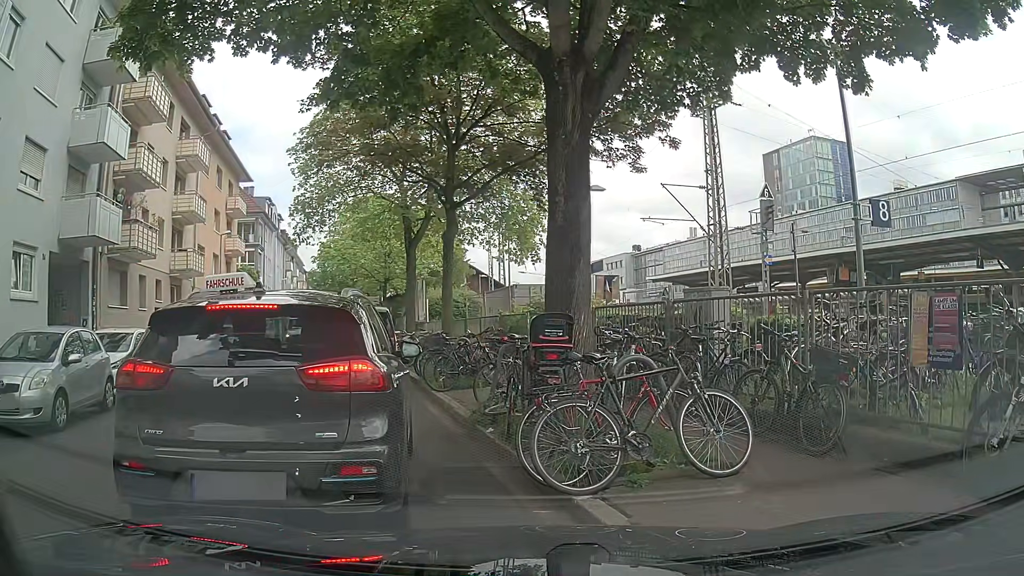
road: residential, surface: asphalt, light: Day
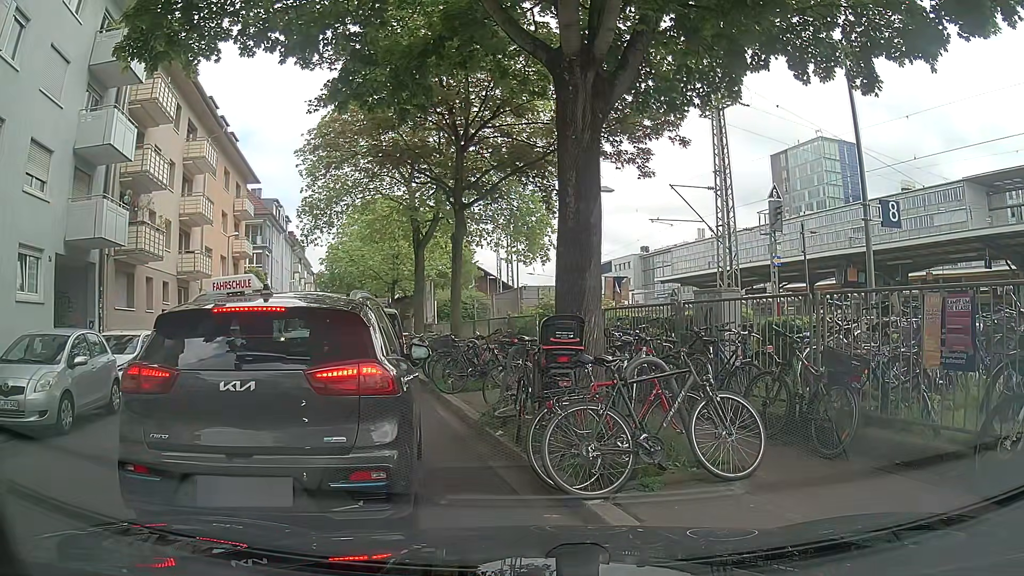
(0.0, +0.1) m; 0°
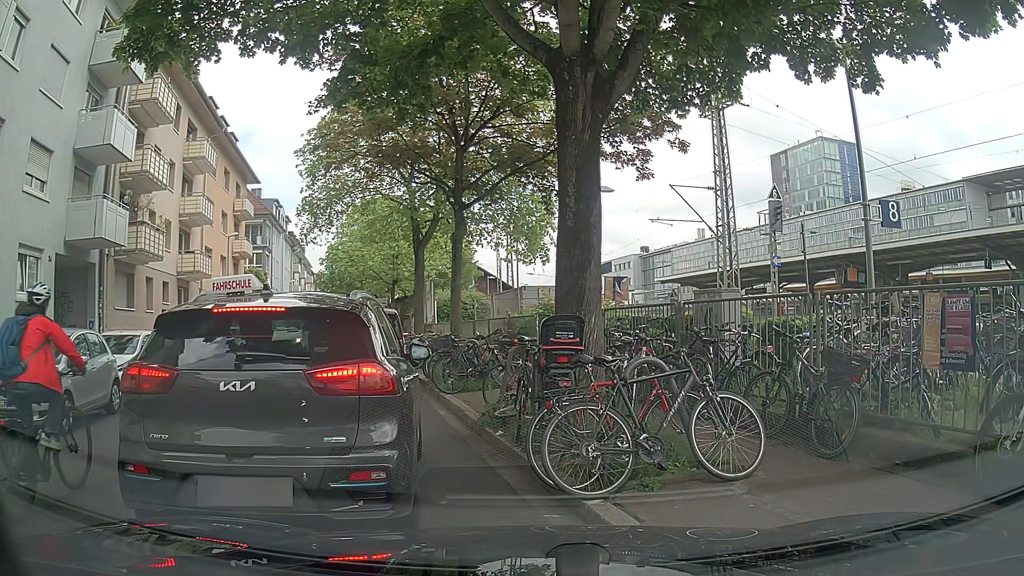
(0.0, 0.0) m; 0°
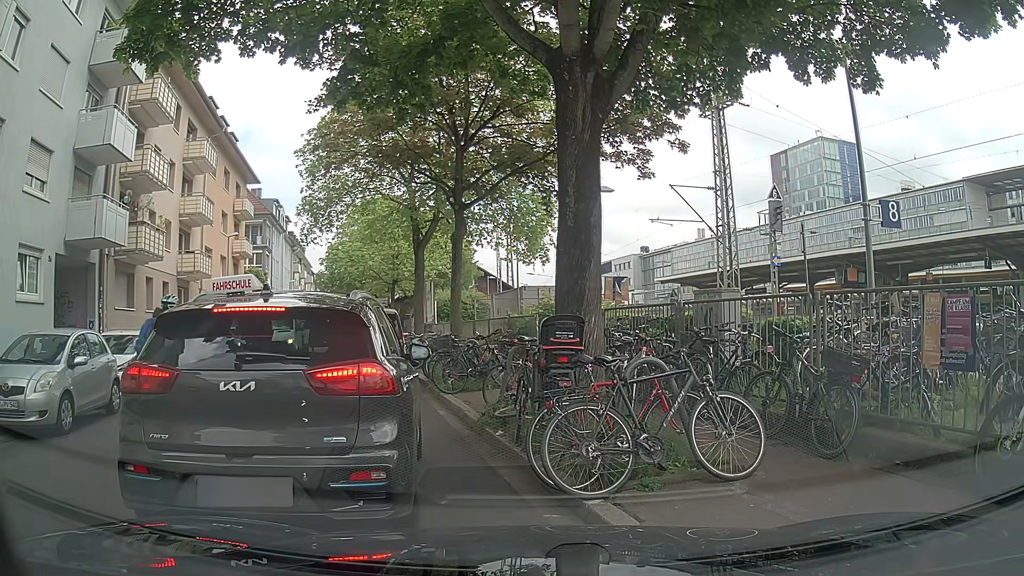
(0.0, 0.0) m; 0°
